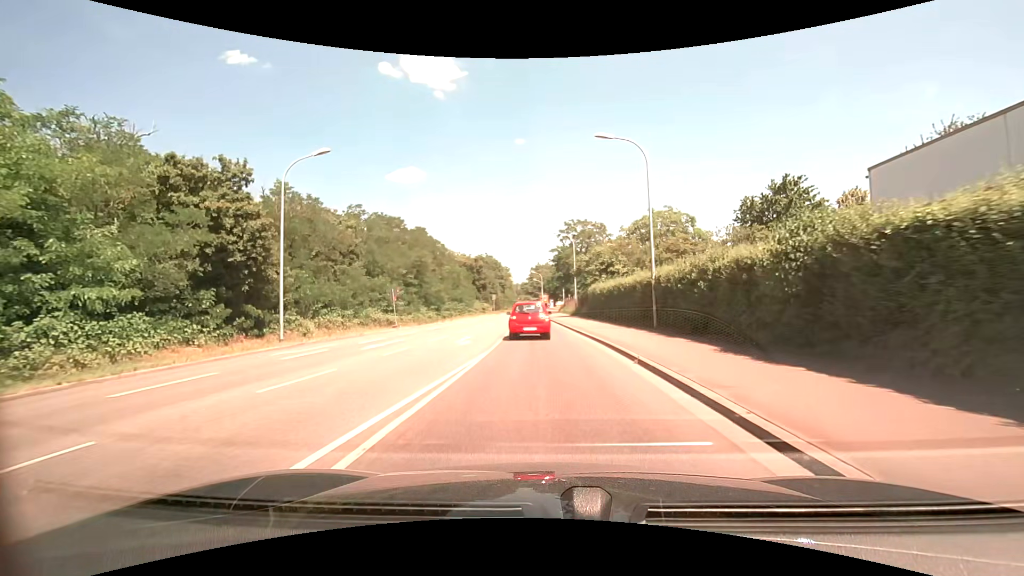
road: secondary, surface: asphalt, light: Day
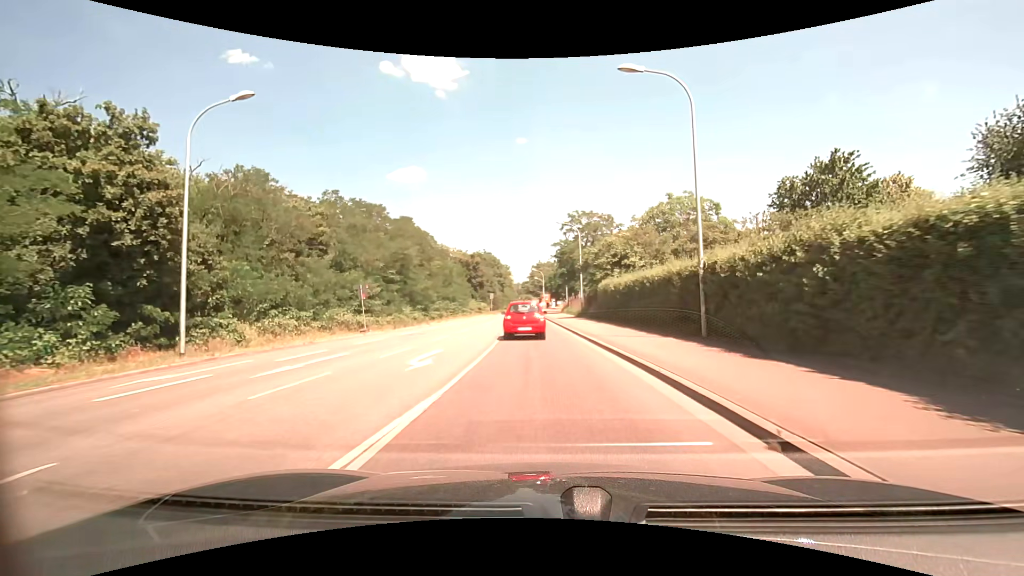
(0.0, +6.7) m; 0°
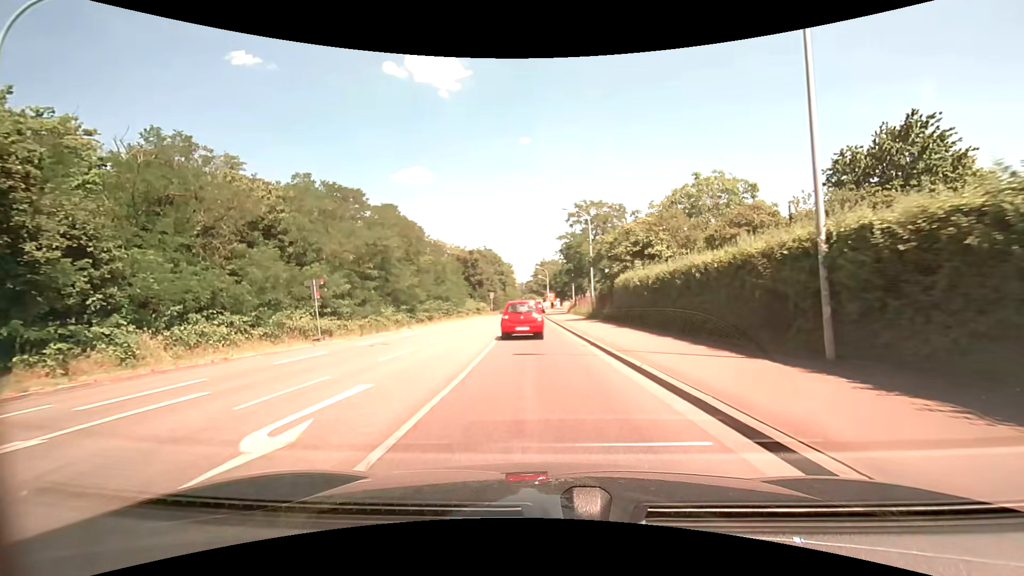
(0.0, +6.7) m; -1°
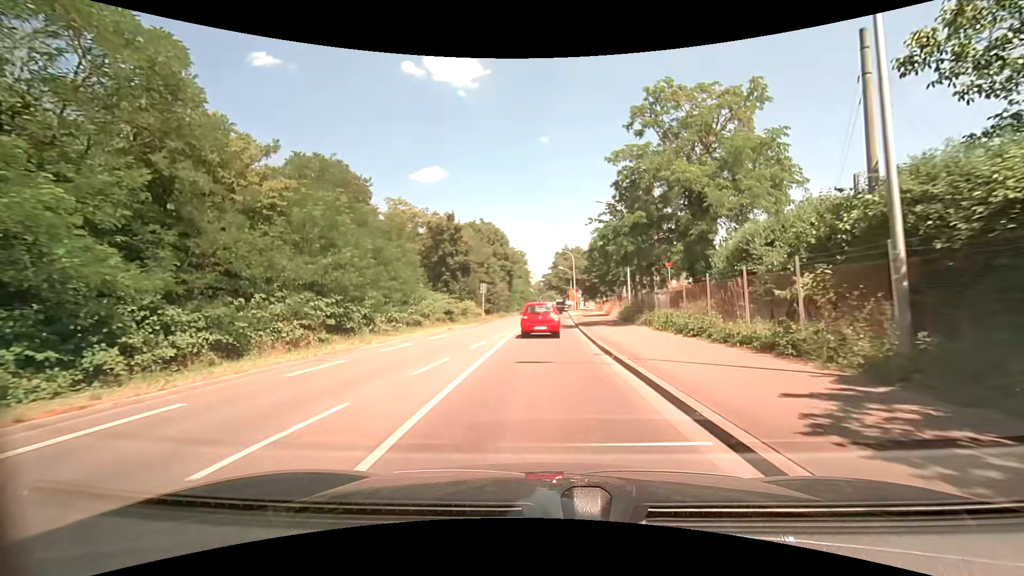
(-0.8, +33.1) m; -2°
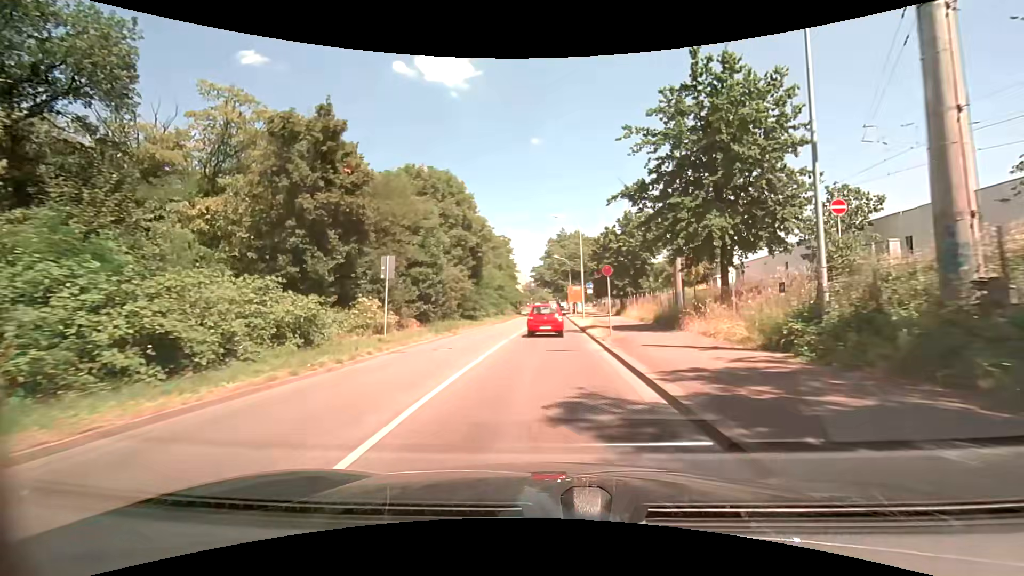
(+0.3, +27.9) m; +1°
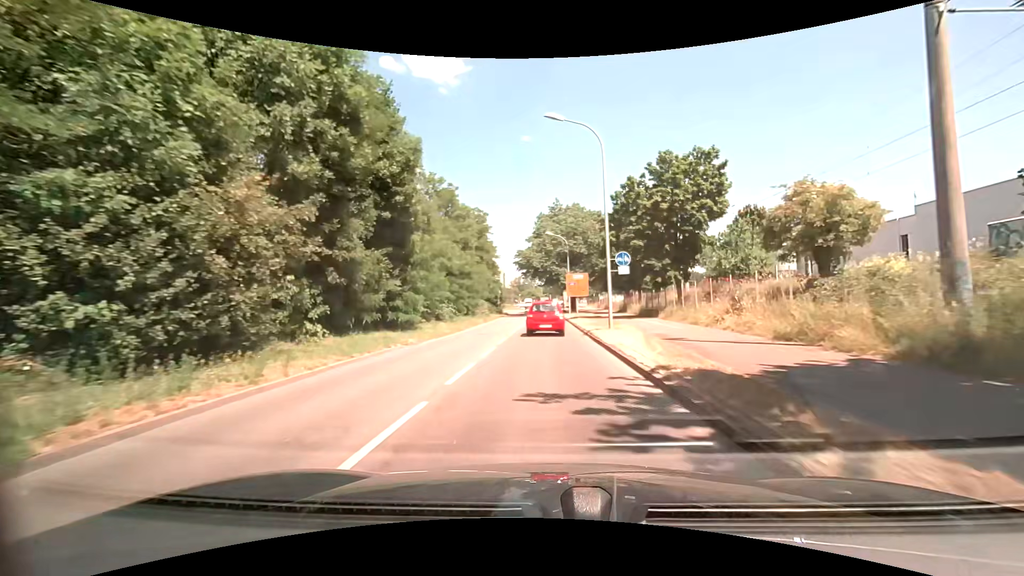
(+0.2, +22.6) m; +1°
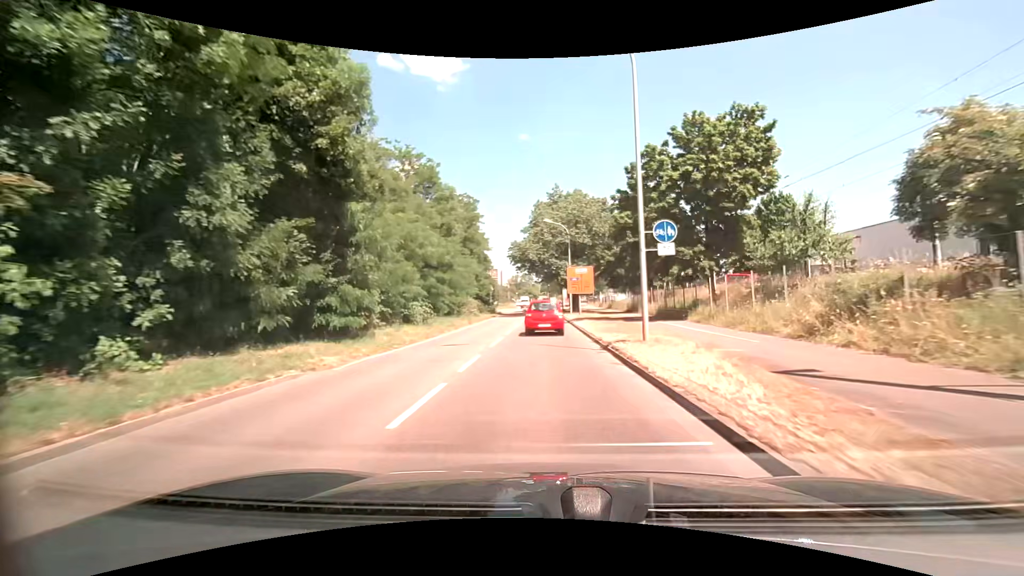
(0.0, +7.6) m; 0°
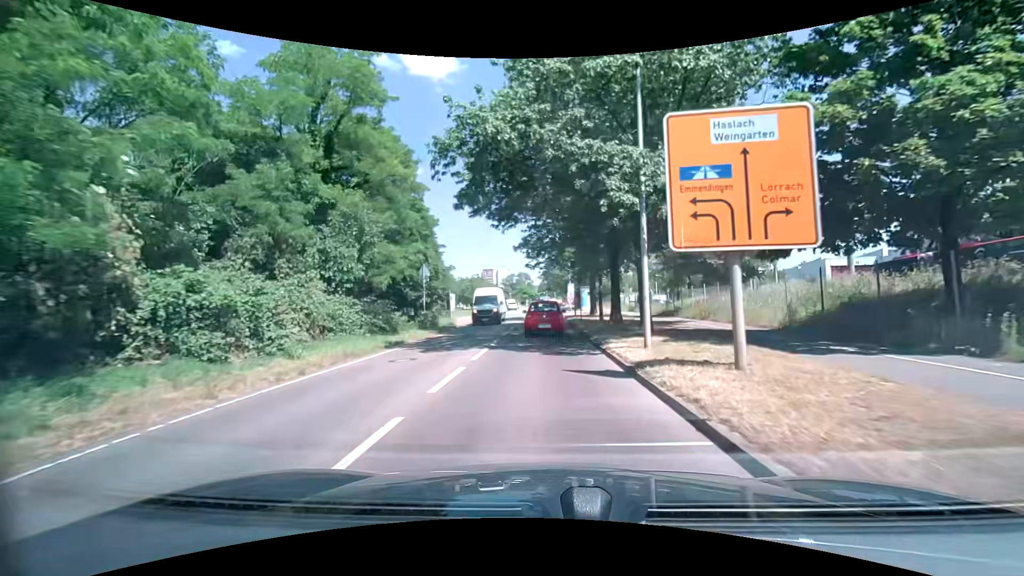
(-0.1, +35.8) m; 0°
(0, +10) (0, +20) (0, +30) (0, +40) (0, +50) (0, +60) (0, +70) (+1, +80) (+1, +90) (+2, +100) m
